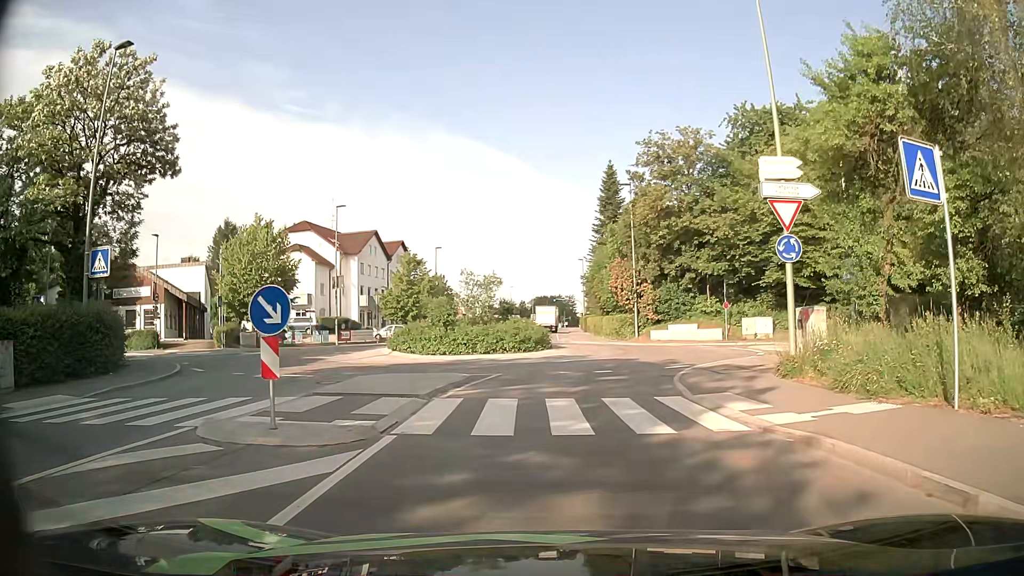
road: tertiary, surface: asphalt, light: Day
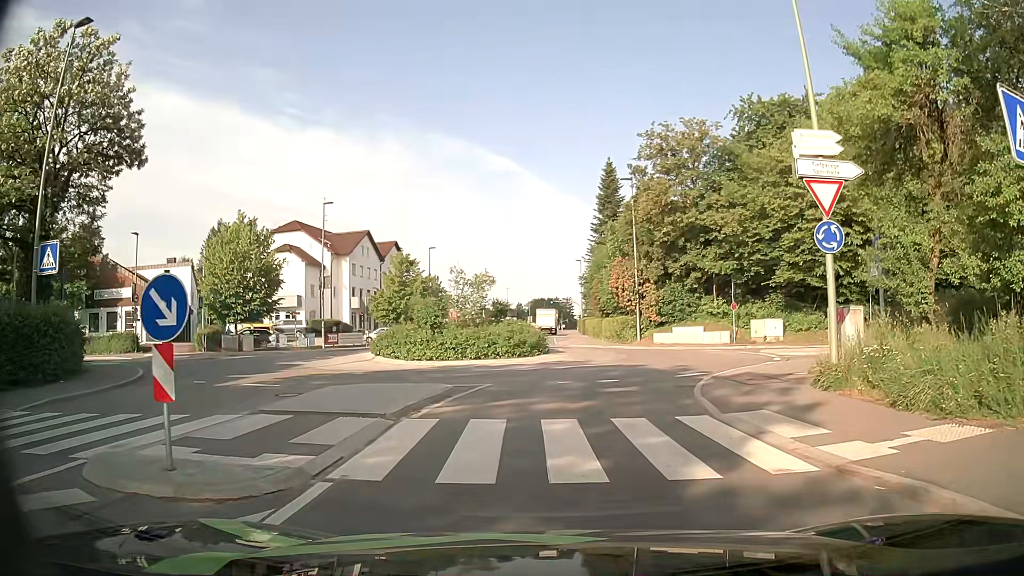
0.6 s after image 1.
(0.0, +2.4) m; +1°
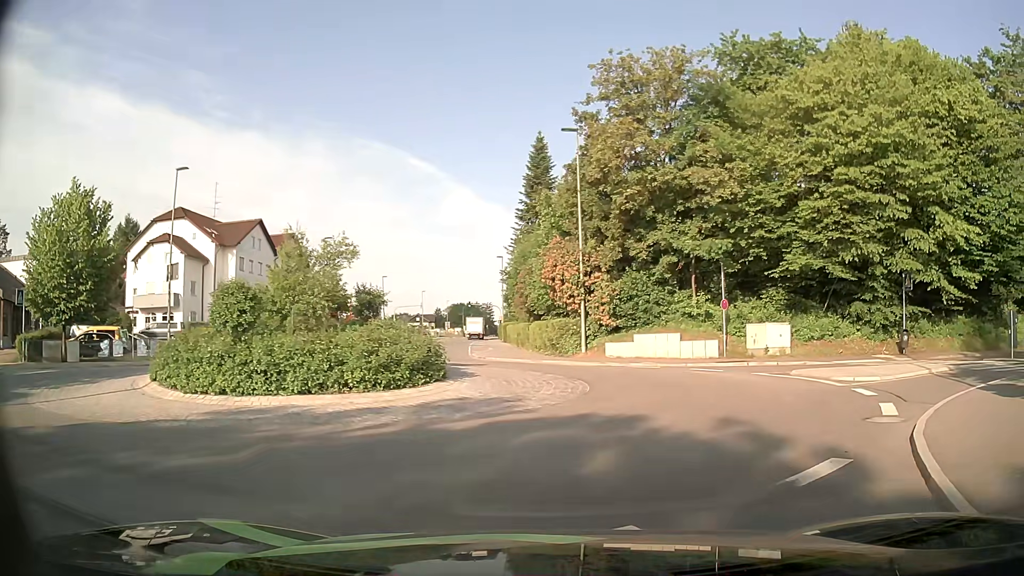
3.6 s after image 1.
(+0.1, +12.1) m; +4°
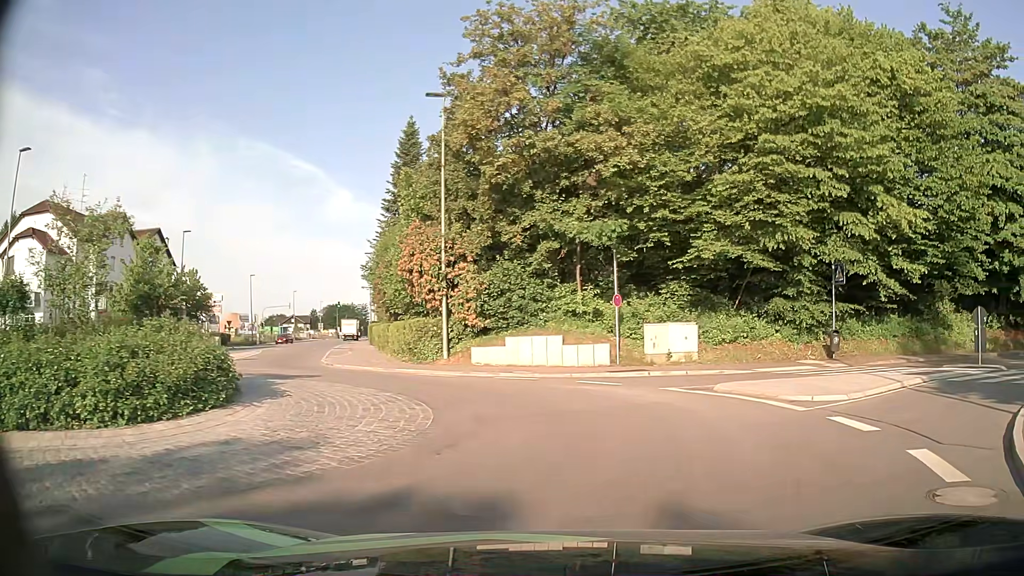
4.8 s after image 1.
(+0.6, +5.0) m; +10°
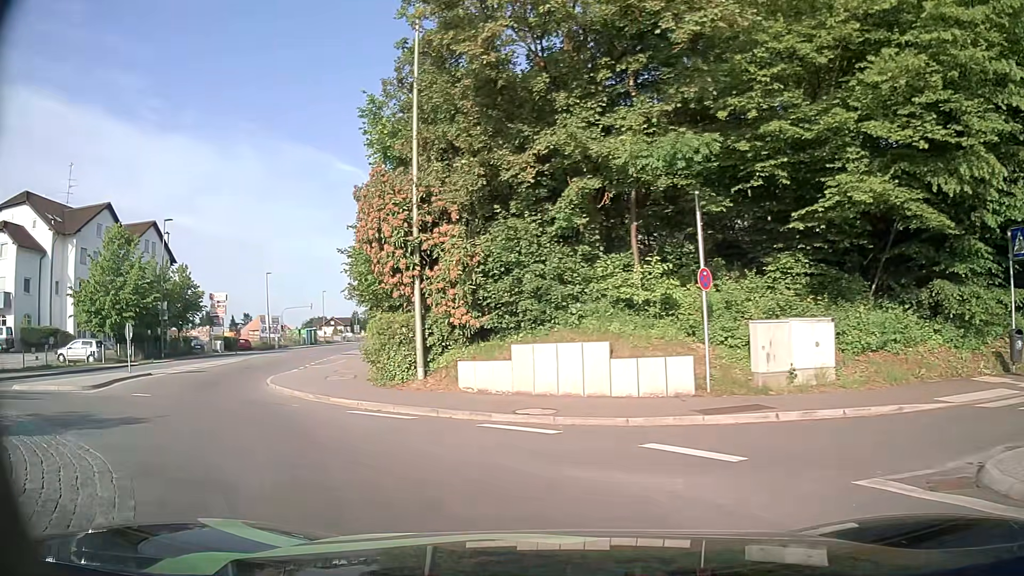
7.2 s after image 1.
(+0.6, +9.6) m; -3°
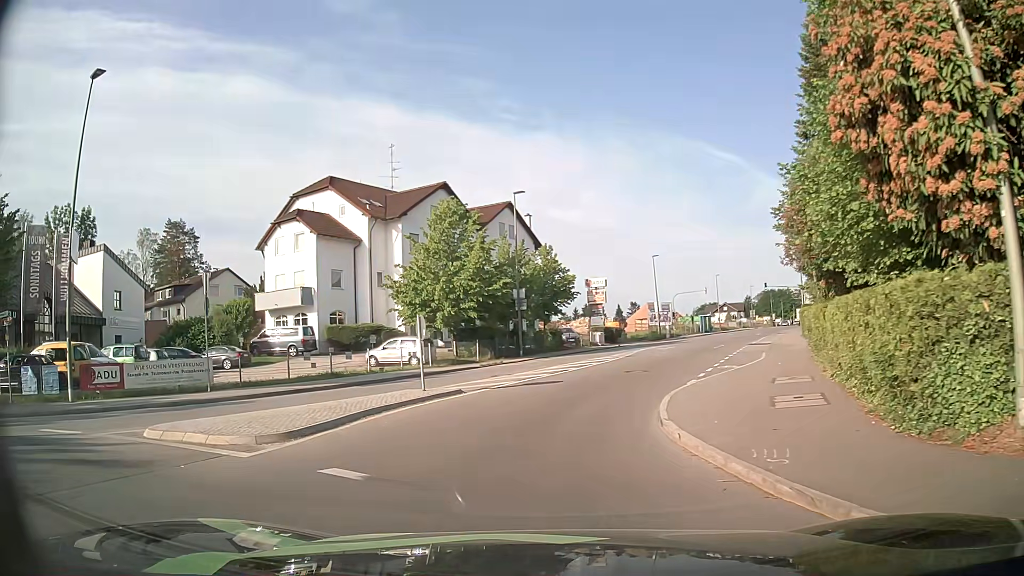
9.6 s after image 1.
(-2.8, +8.9) m; -33°
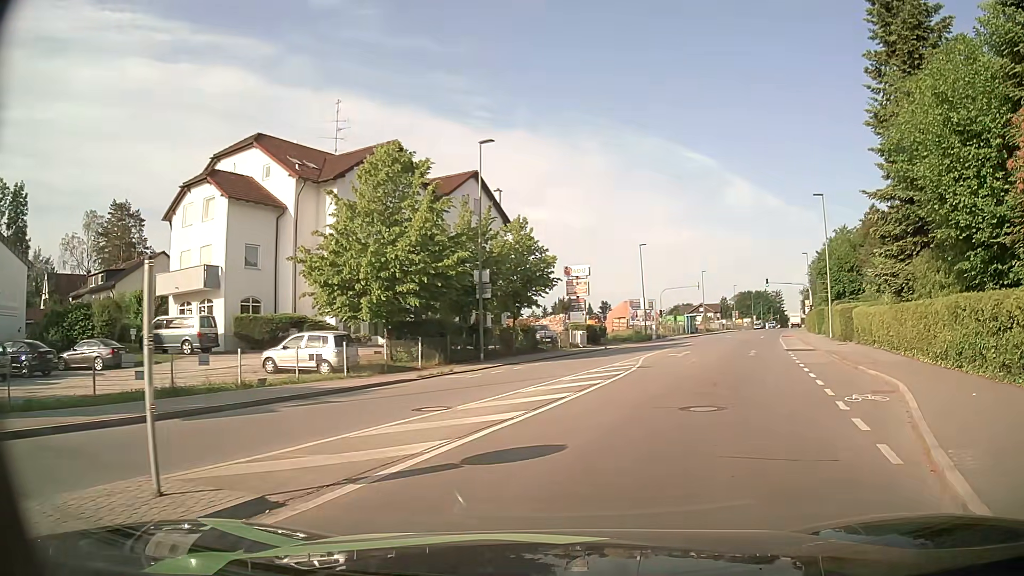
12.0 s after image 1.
(-0.4, +11.1) m; +2°
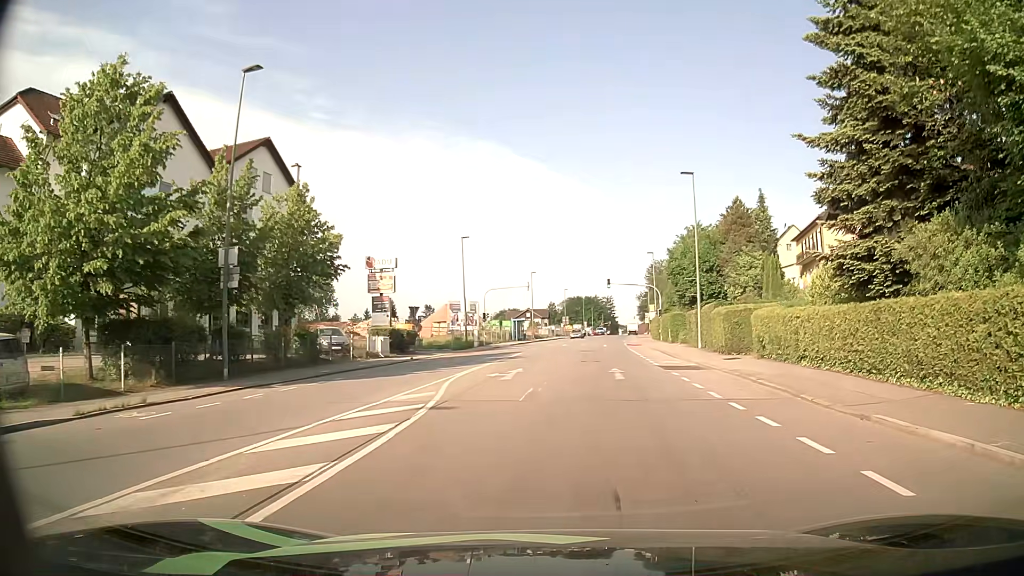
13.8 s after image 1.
(+1.4, +9.8) m; +15°
(0, +10) (+1, +20) (+2, +30) (+3, +40) (+4, +50) (+5, +60) (+6, +70) (+8, +80) (+10, +89) (+11, +99) m
